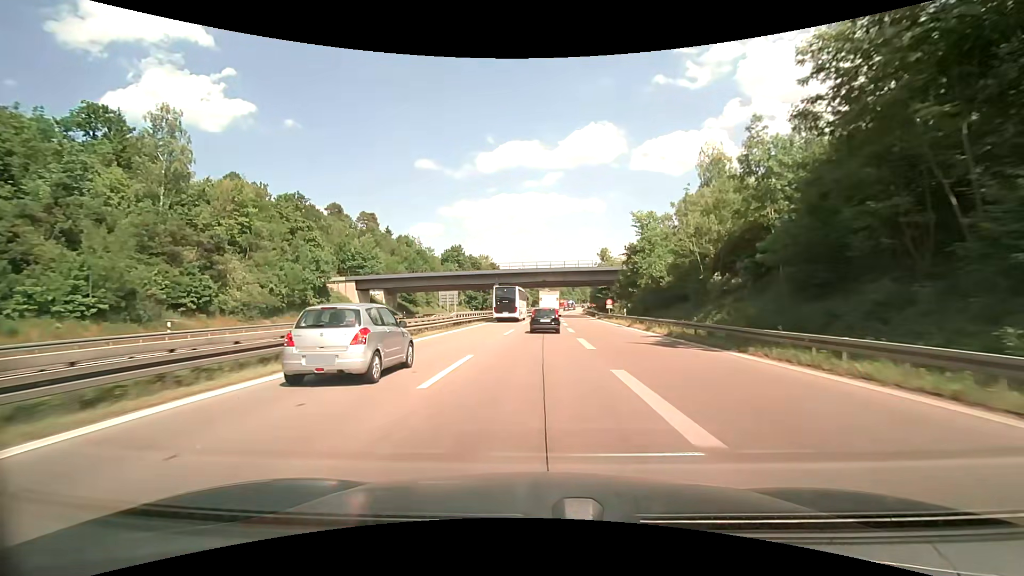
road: motorway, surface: asphalt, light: Day
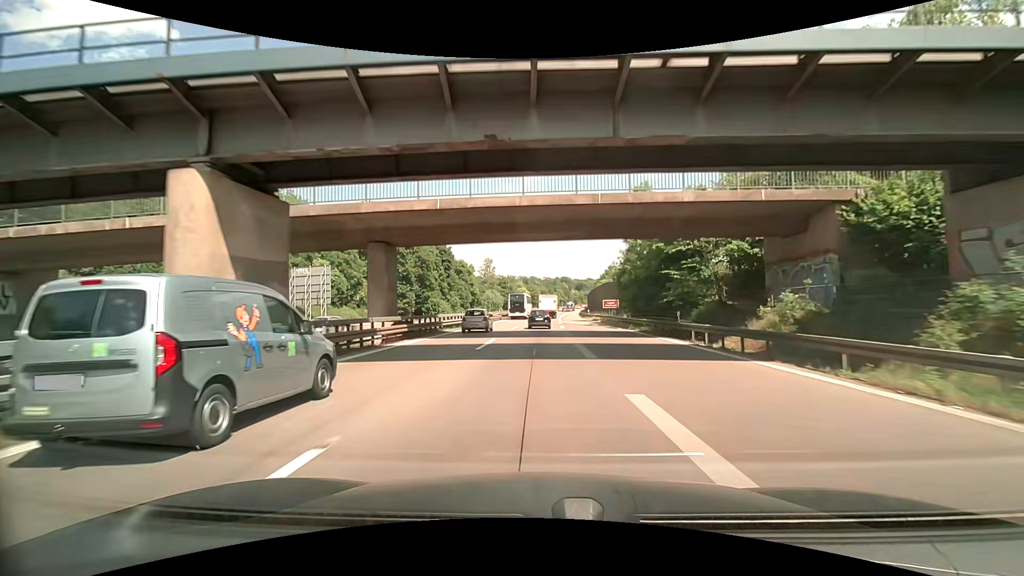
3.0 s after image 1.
(+1.3, +63.1) m; +2°
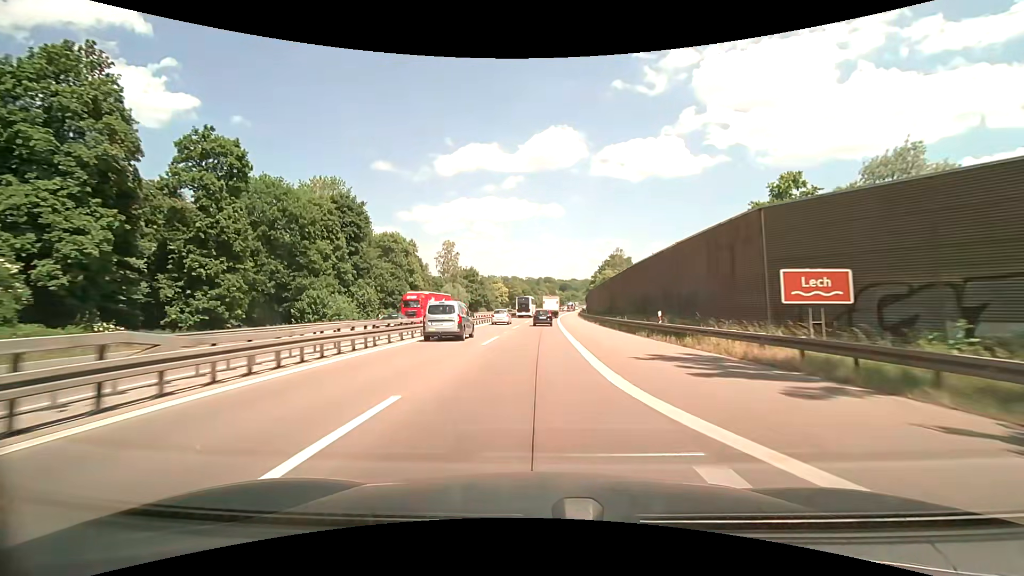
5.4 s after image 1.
(+0.7, +51.8) m; +2°
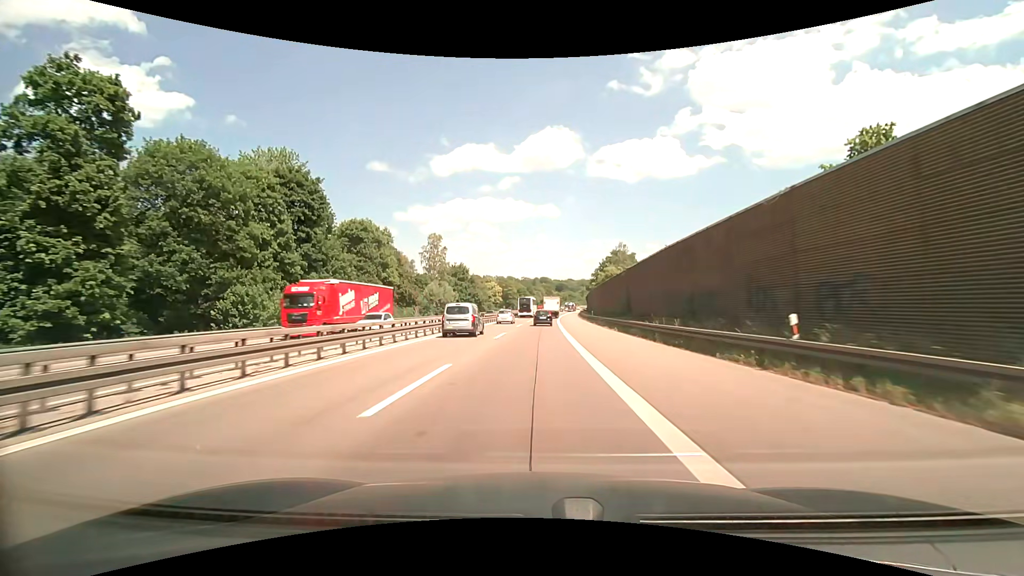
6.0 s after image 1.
(+0.1, +13.2) m; +1°
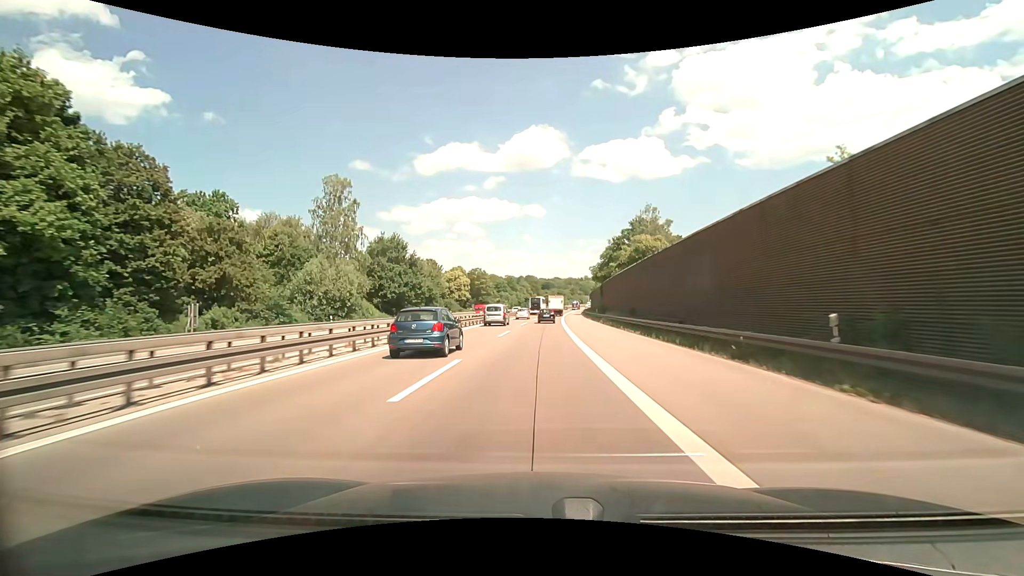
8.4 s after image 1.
(+0.5, +53.5) m; +1°
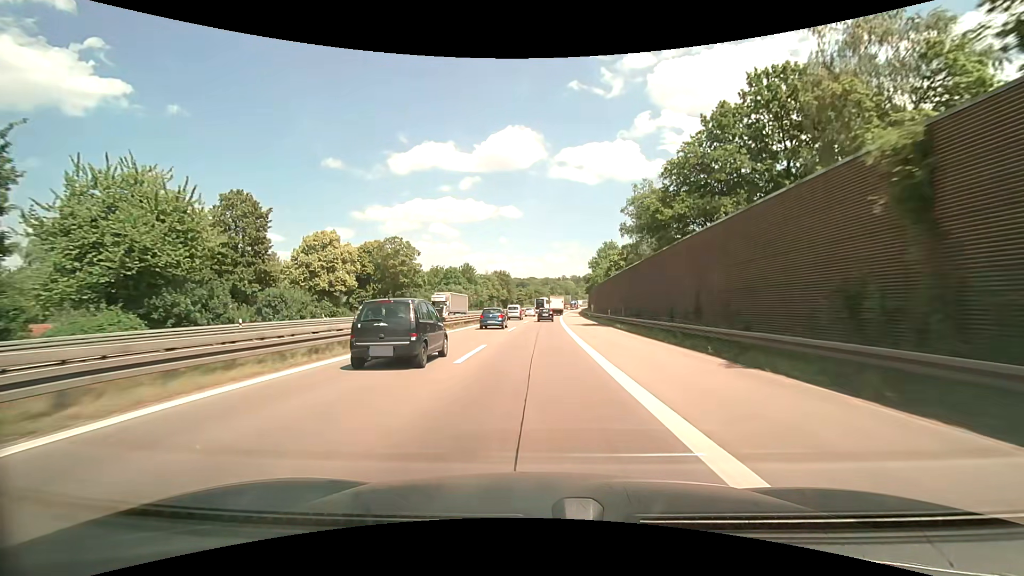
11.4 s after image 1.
(+1.7, +67.1) m; +3°
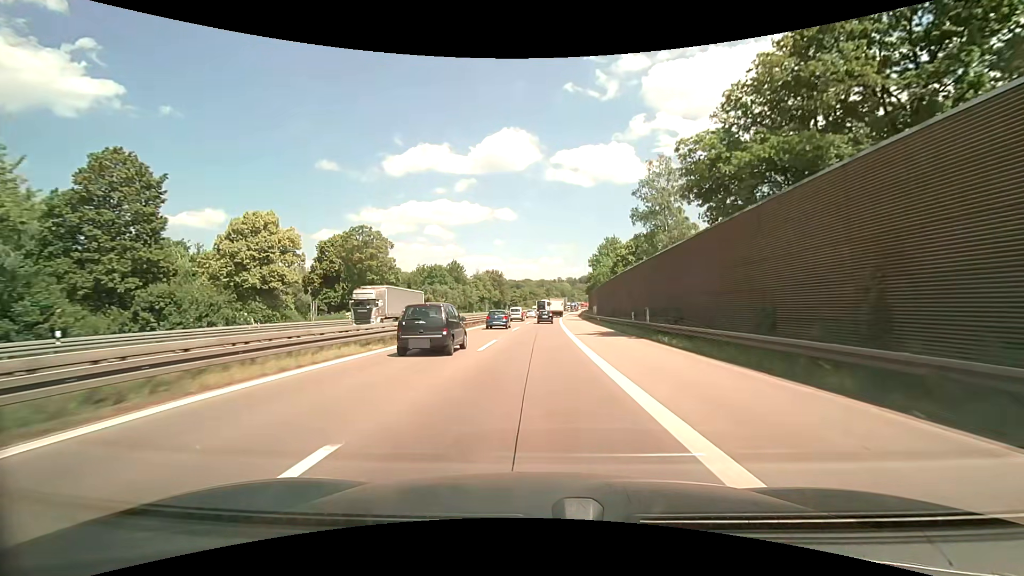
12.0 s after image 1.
(+0.1, +13.5) m; 0°
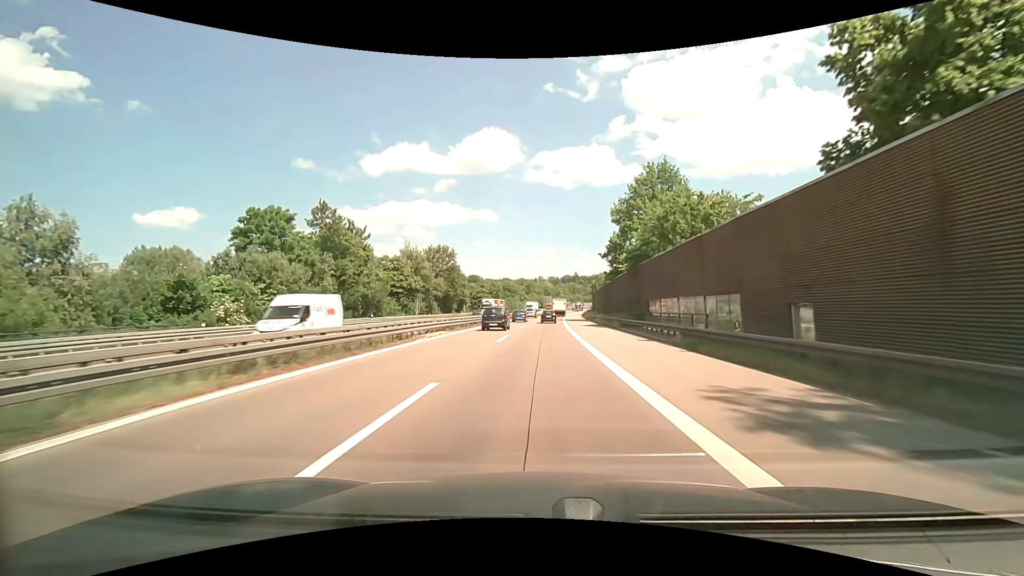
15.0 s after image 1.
(+1.2, +67.3) m; +2°
(0, +10) (0, +20) (0, +30) (+1, +40) (+1, +50) (+1, +60) (+2, +70) (+2, +80) (+3, +90) (+4, +100) m
